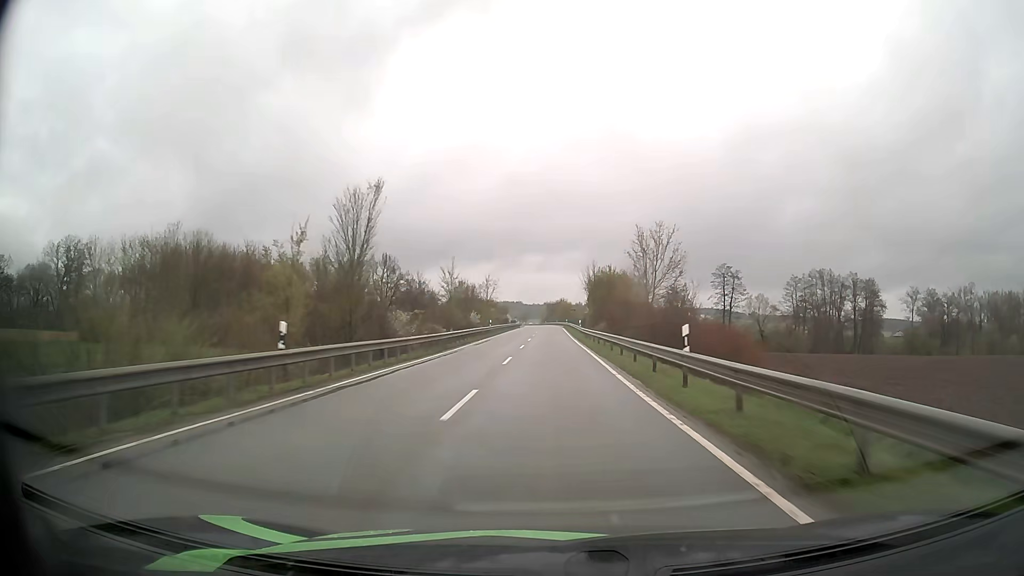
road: tertiary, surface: asphalt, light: Day
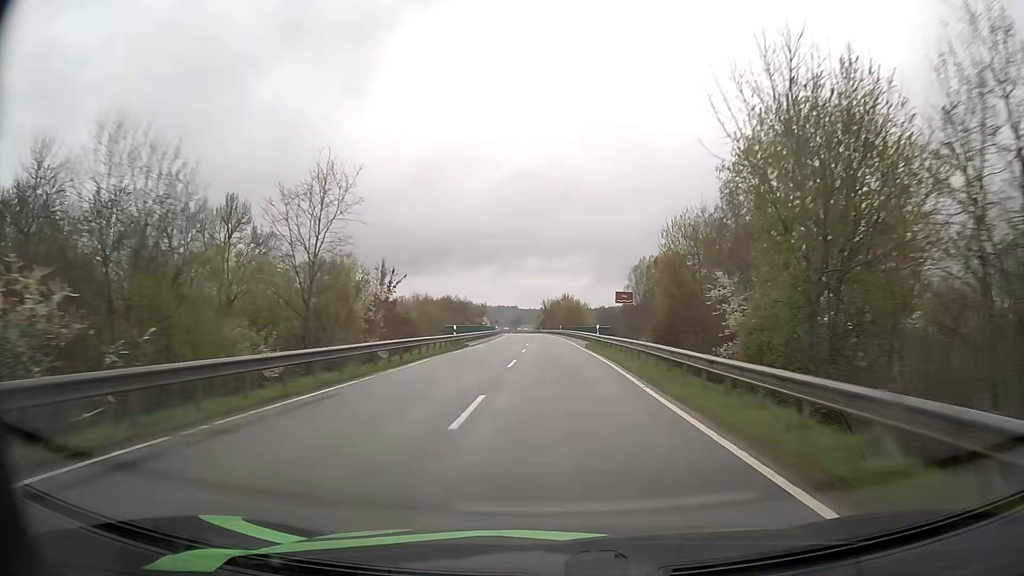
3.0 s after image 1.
(+0.1, +73.5) m; 0°
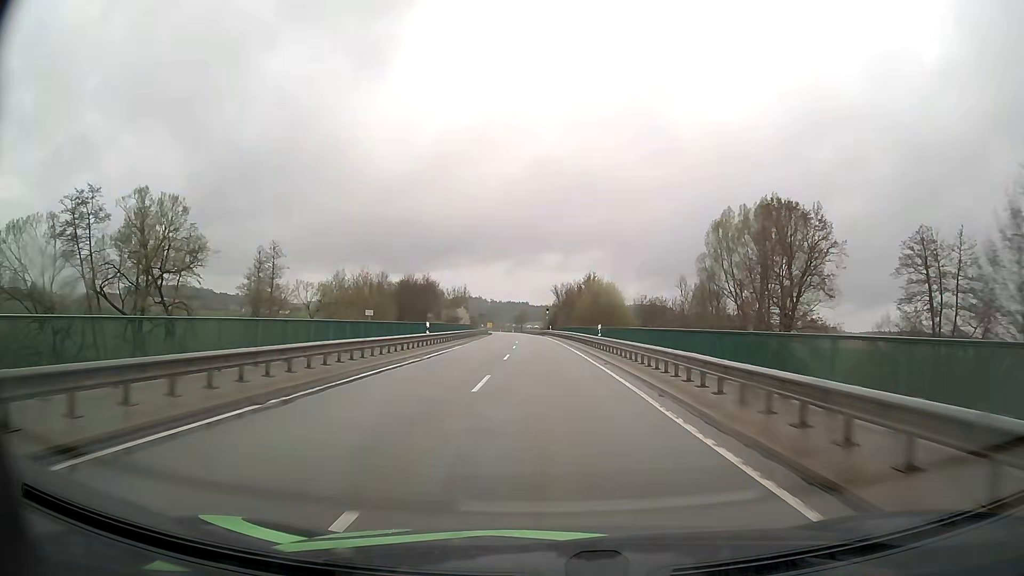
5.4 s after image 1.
(-0.4, +56.4) m; -1°
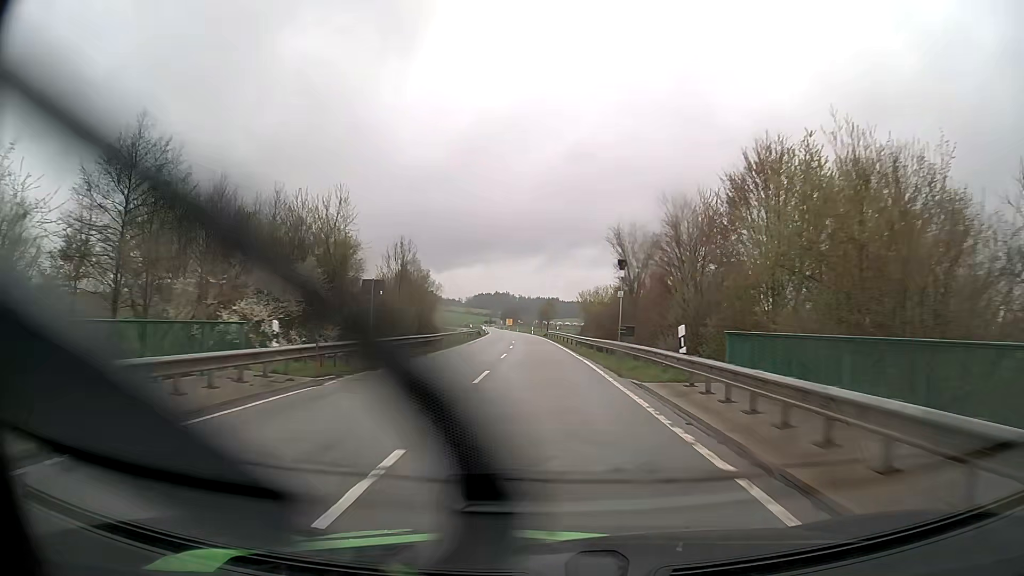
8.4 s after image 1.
(-1.5, +71.0) m; -2°
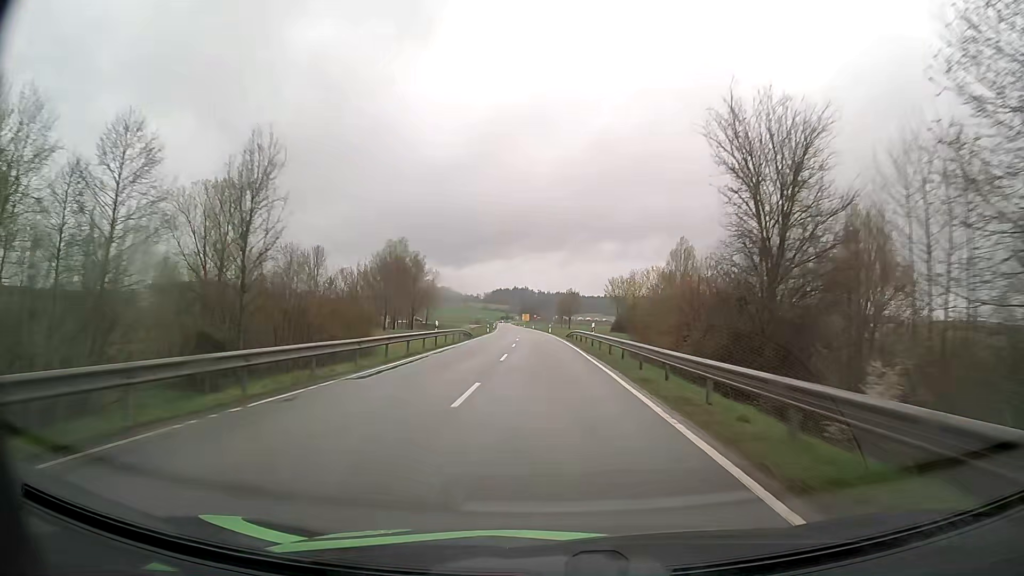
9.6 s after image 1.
(-0.3, +29.0) m; -2°
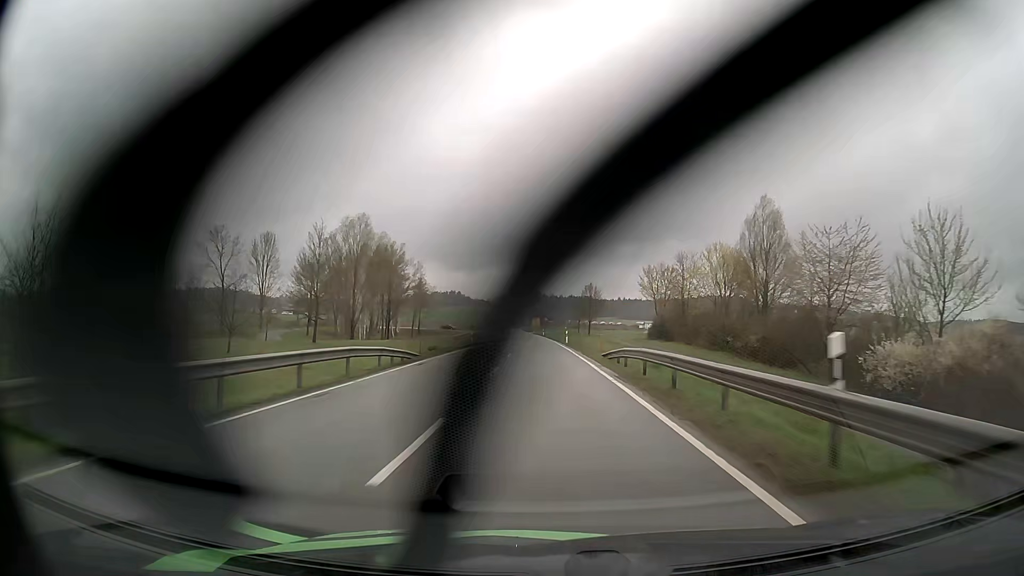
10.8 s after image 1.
(-0.2, +29.4) m; -1°
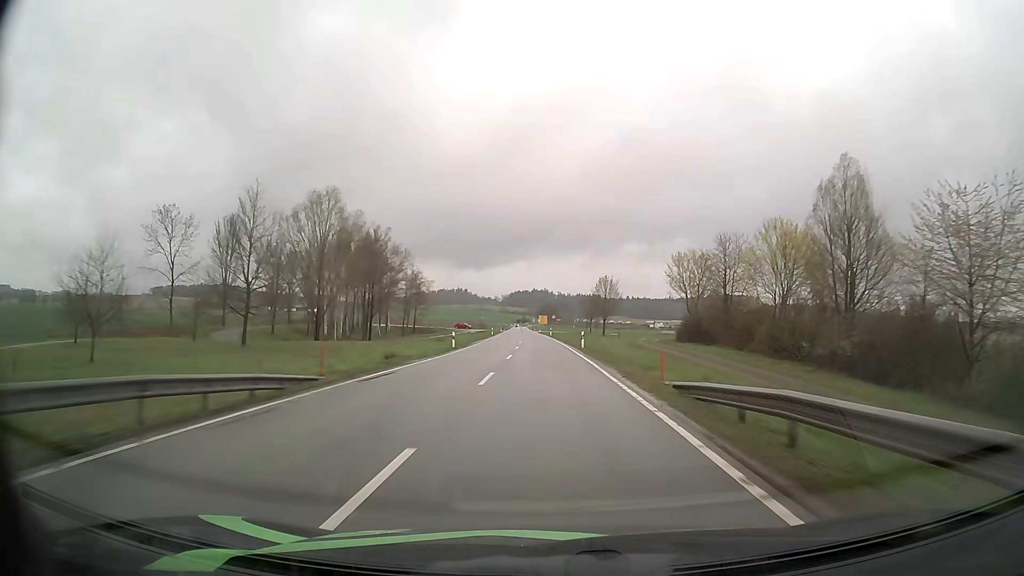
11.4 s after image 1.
(-0.1, +14.9) m; -1°
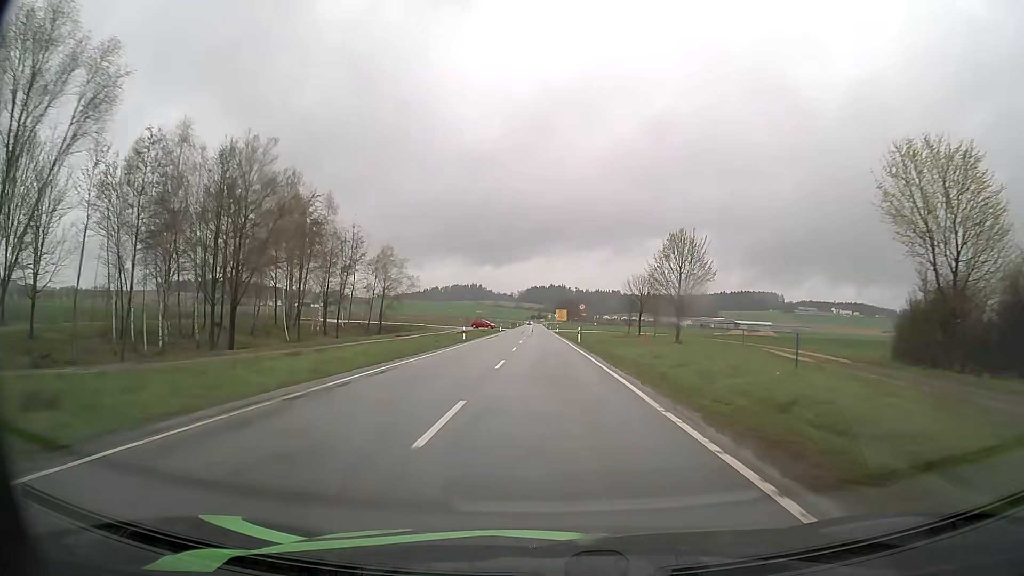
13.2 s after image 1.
(-0.5, +44.7) m; -1°
(0, +10) (0, +20) (0, +30) (0, +40) (0, +50) (-1, +60) (-1, +70) (-1, +80) (-1, +90) (-1, +100) m
